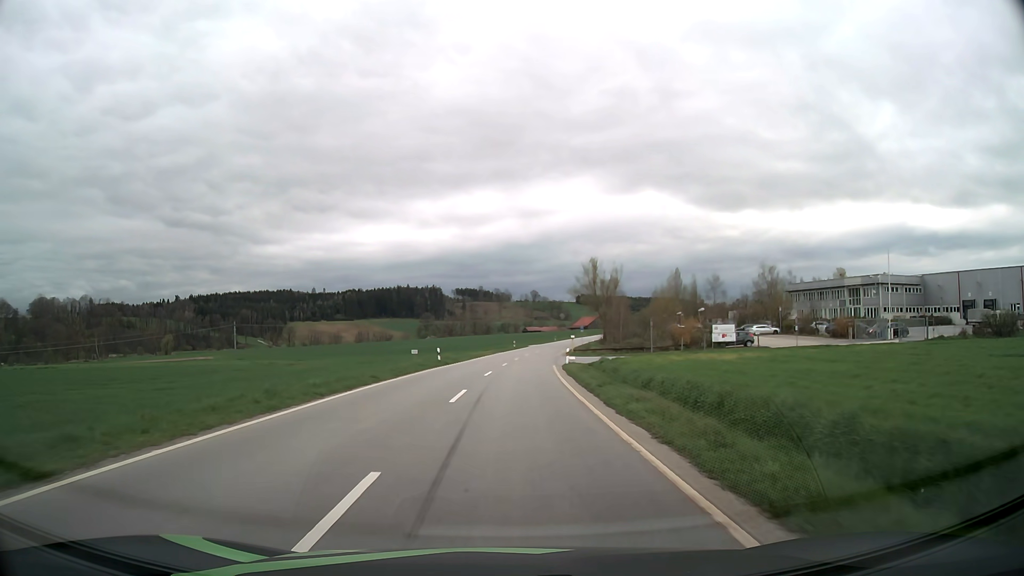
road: tertiary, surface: asphalt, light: Day
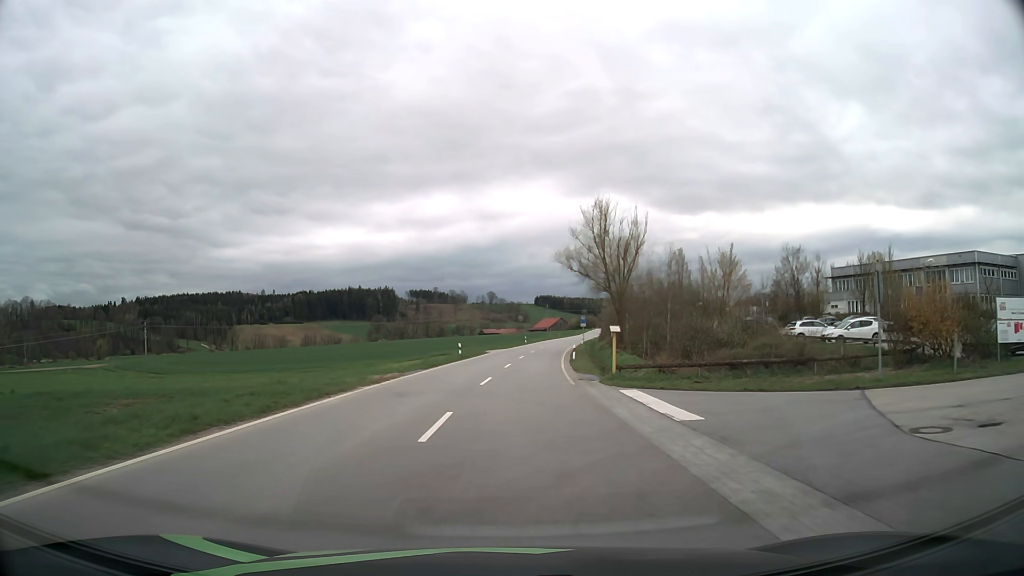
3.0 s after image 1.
(+1.1, +41.8) m; +4°
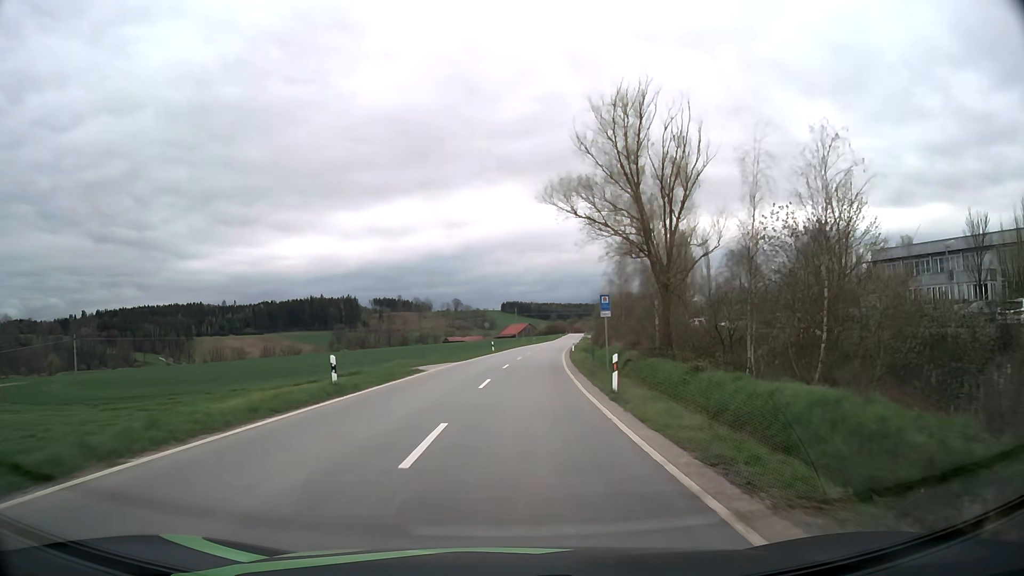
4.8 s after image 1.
(+0.6, +25.9) m; +3°
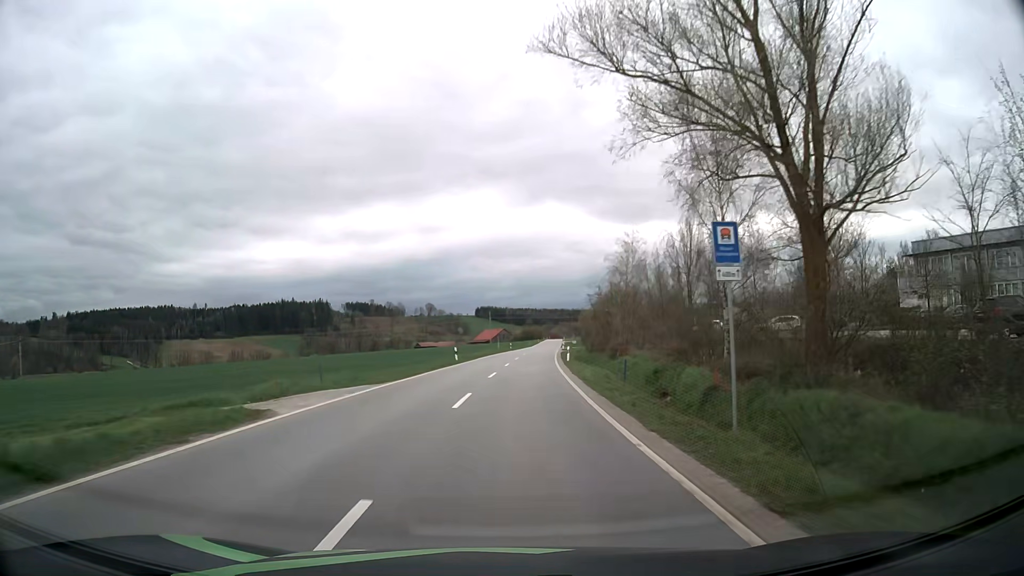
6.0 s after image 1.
(+0.3, +17.5) m; +2°
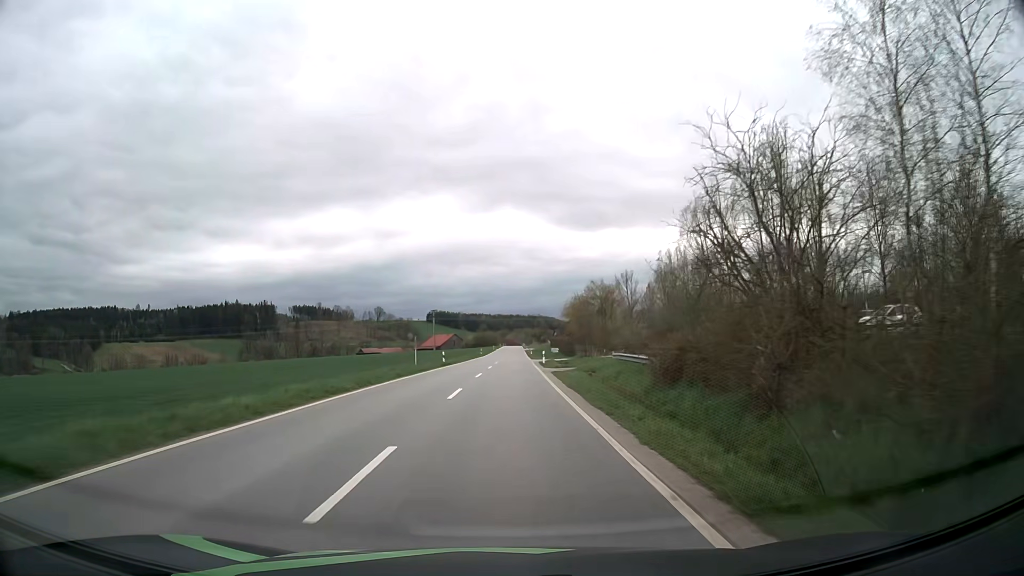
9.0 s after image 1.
(+1.7, +44.8) m; +4°
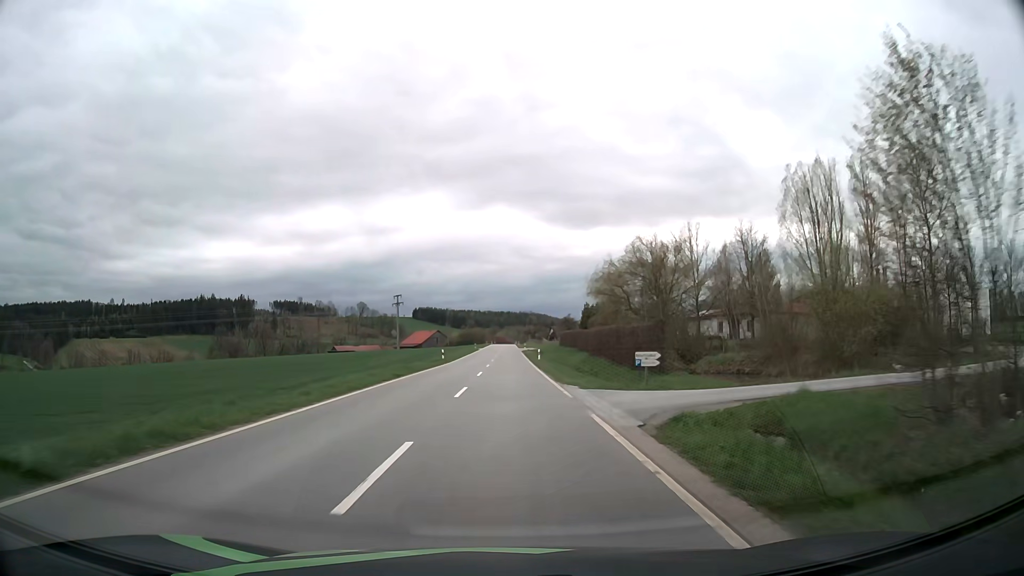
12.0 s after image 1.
(+0.3, +47.8) m; +1°
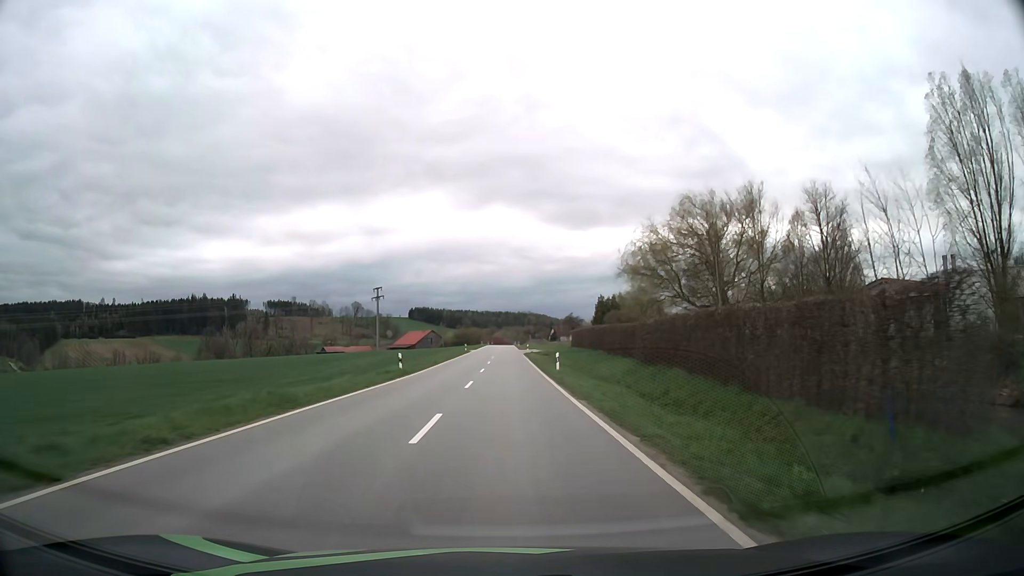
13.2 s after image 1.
(0.0, +20.2) m; 0°
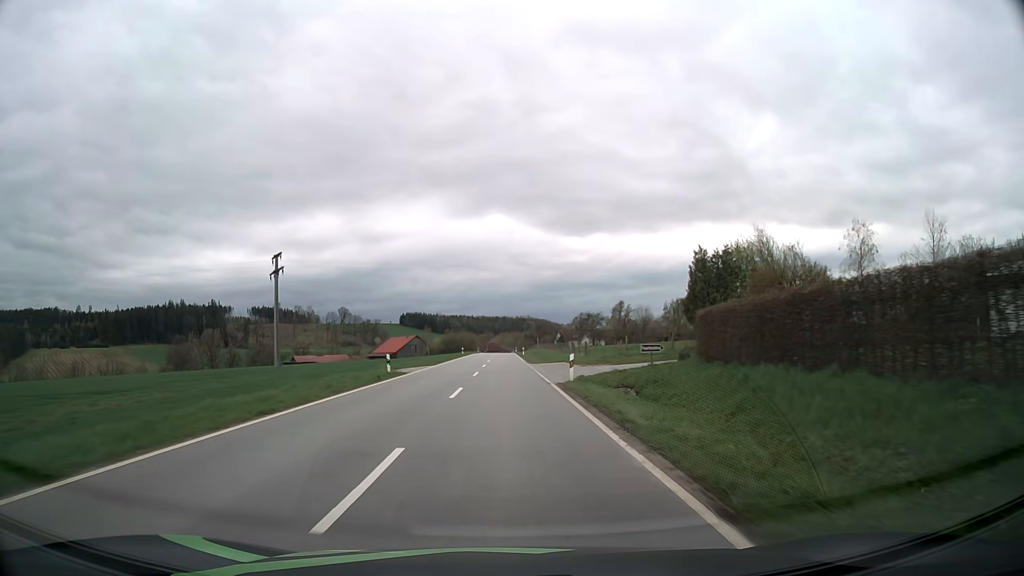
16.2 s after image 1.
(+0.1, +52.8) m; 0°
(0, +10) (0, +20) (0, +30) (0, +40) (0, +50) (0, +60) (0, +70) (0, +80) (0, +90) (0, +100) m
